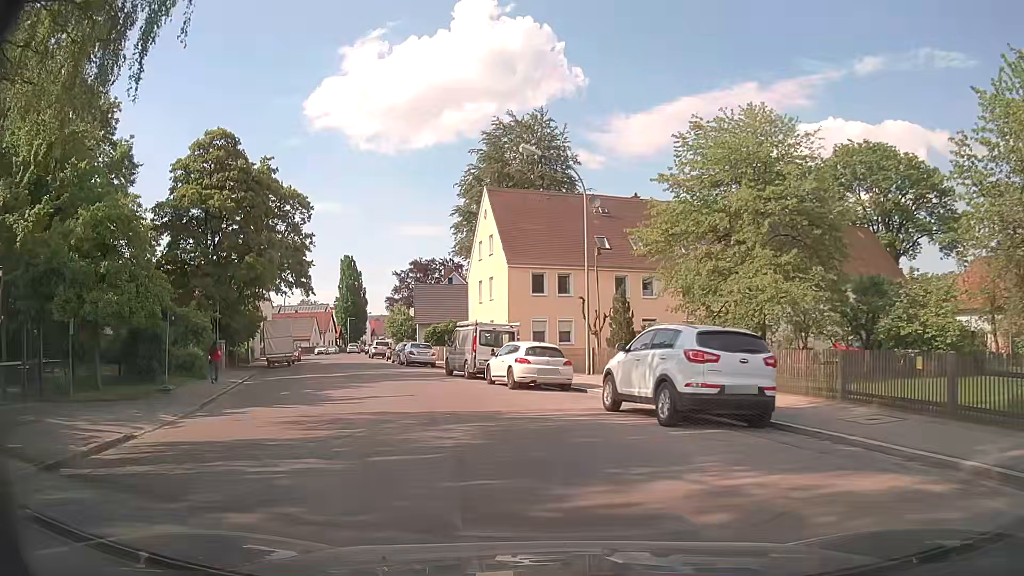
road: tertiary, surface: asphalt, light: Day
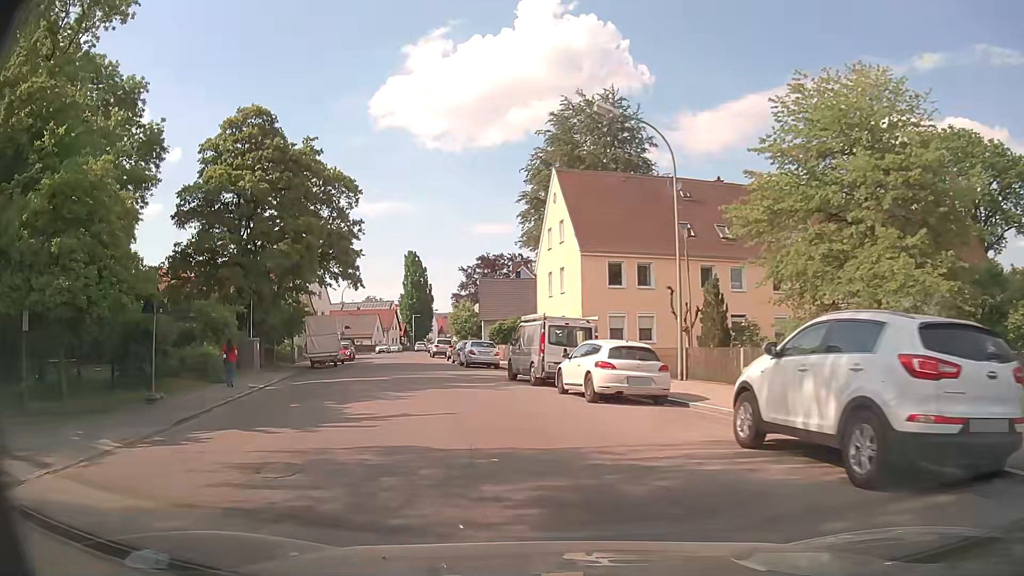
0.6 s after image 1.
(-0.2, +4.7) m; -6°
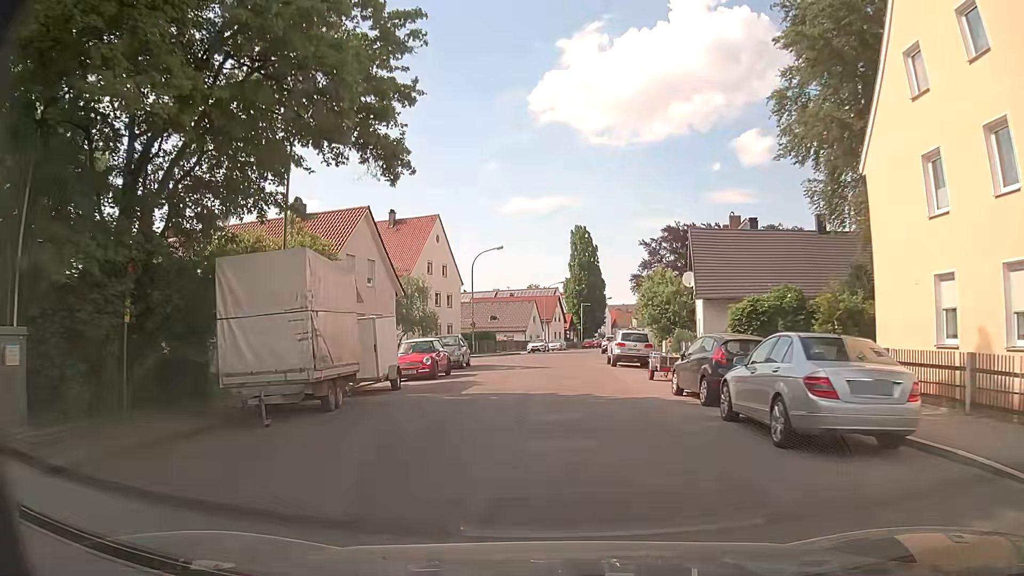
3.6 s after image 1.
(-4.7, +26.8) m; -15°
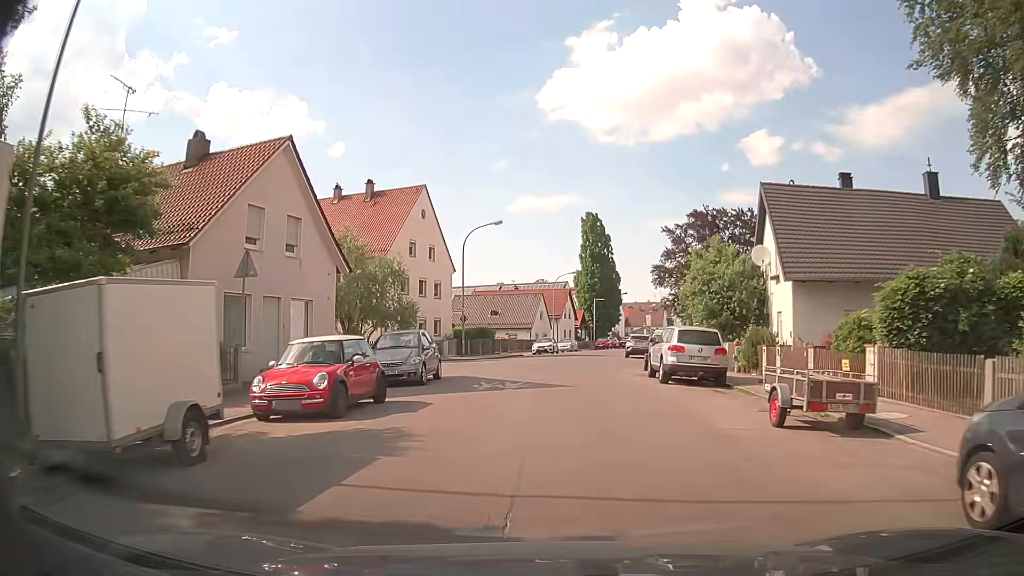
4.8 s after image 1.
(-0.1, +11.6) m; -1°
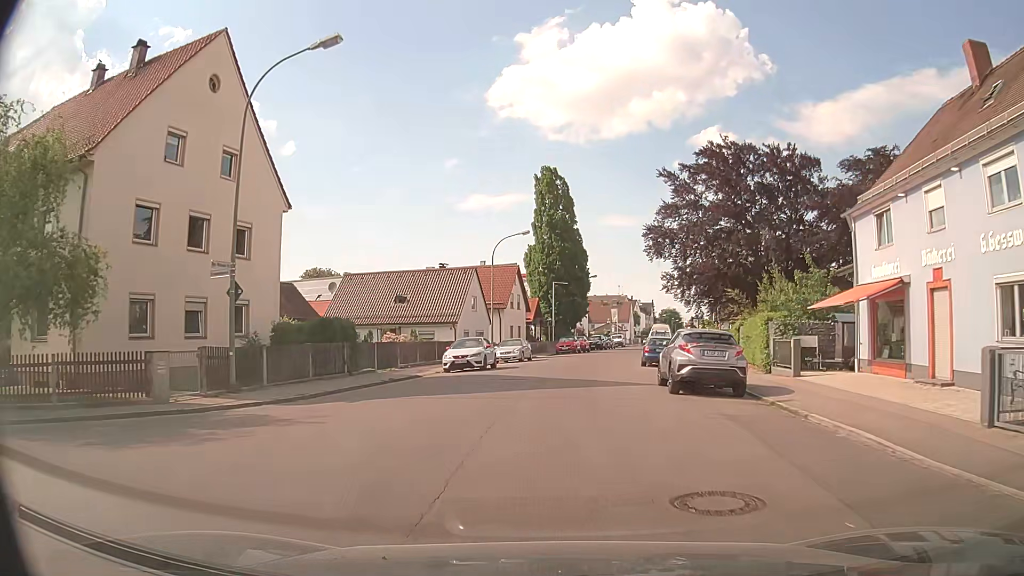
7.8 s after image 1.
(+0.9, +28.2) m; +4°
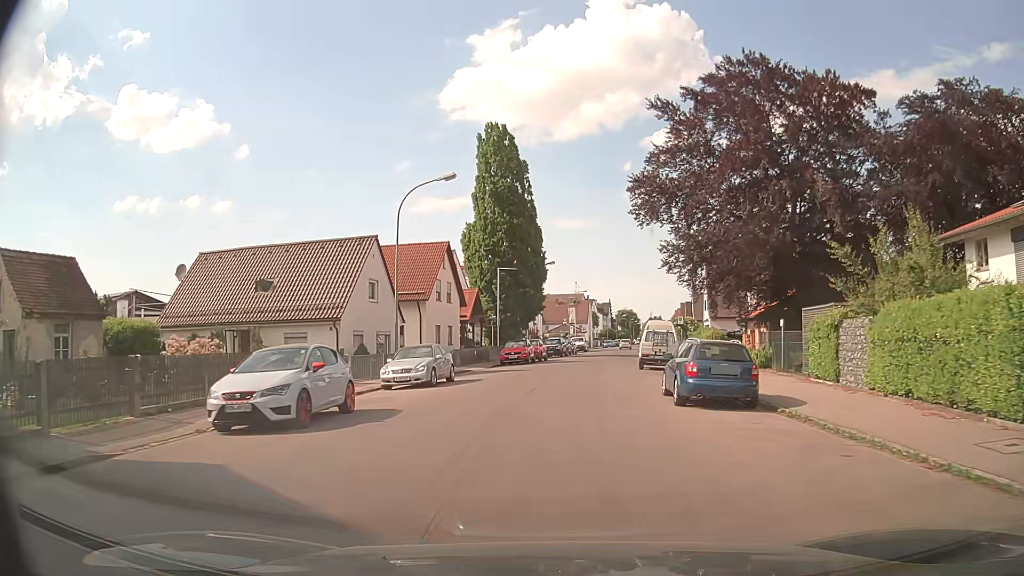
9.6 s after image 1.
(+0.5, +17.5) m; +4°
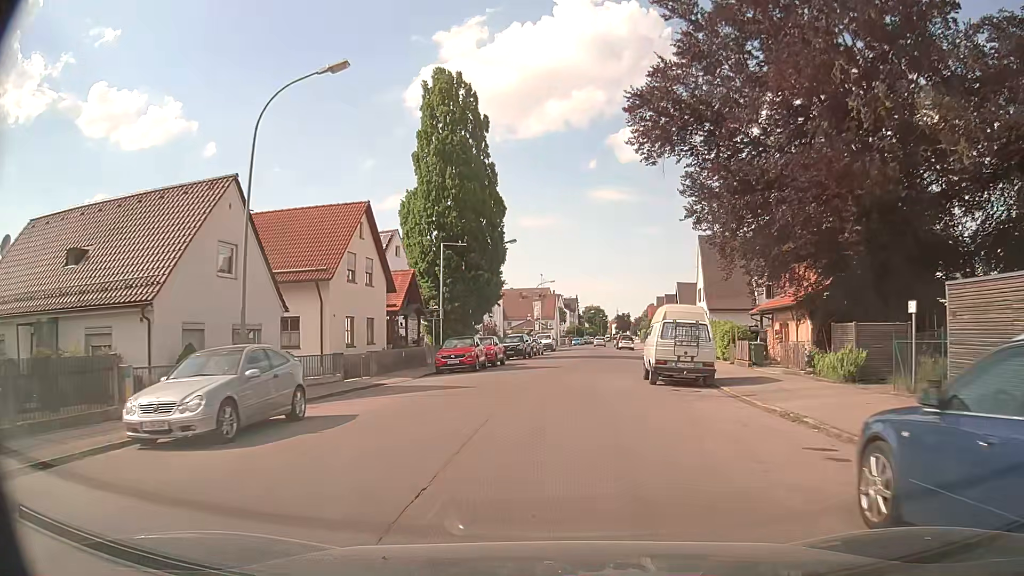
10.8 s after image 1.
(+0.3, +12.7) m; +3°
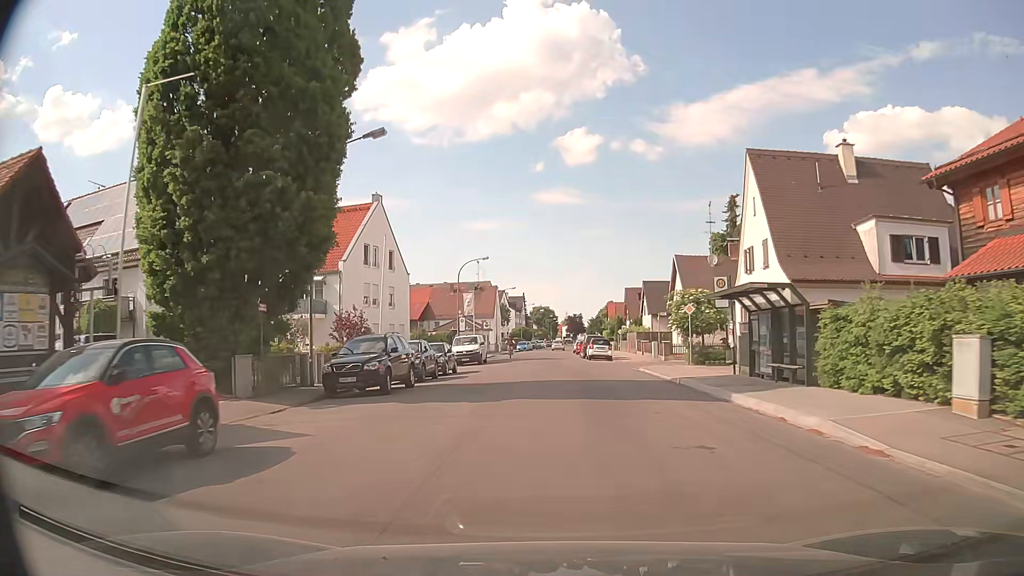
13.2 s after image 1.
(+1.6, +28.1) m; +5°
(0, +10) (0, +20) (0, +30) (0, +40) (0, +50) (0, +60) (+1, +70) (+1, +80) (+1, +90) (+2, +100) m
